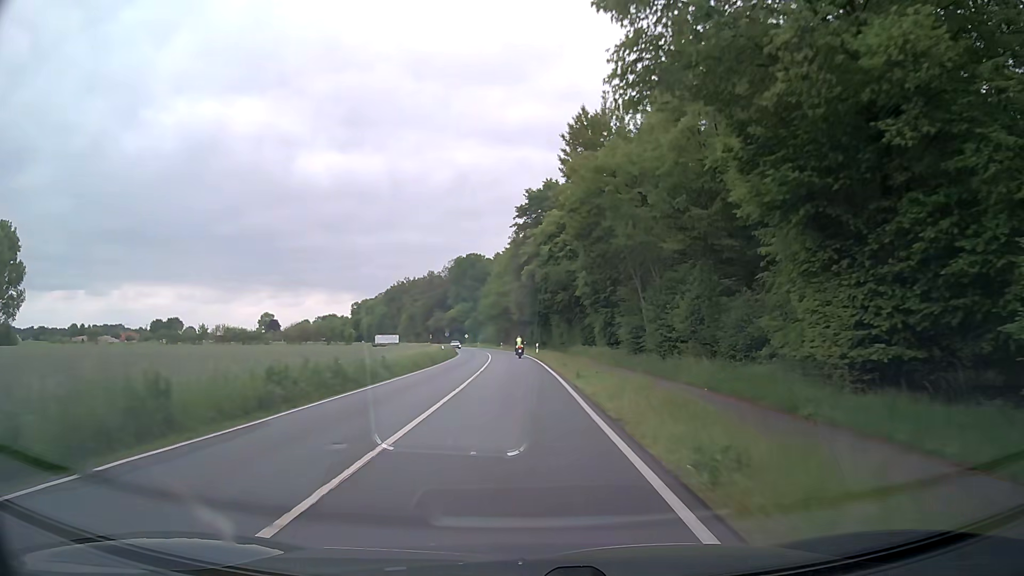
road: primary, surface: asphalt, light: Day
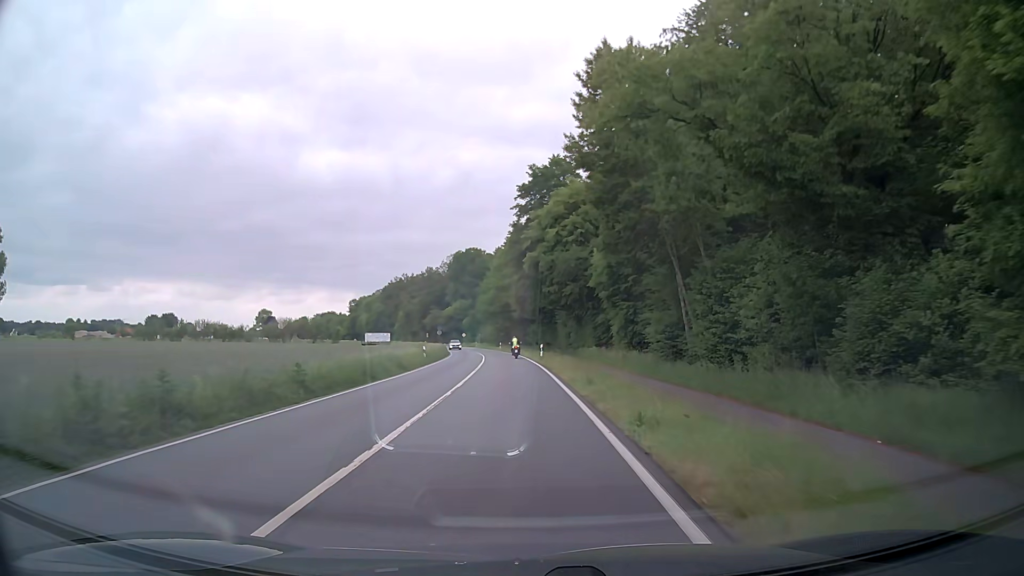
(0.0, +10.9) m; 0°
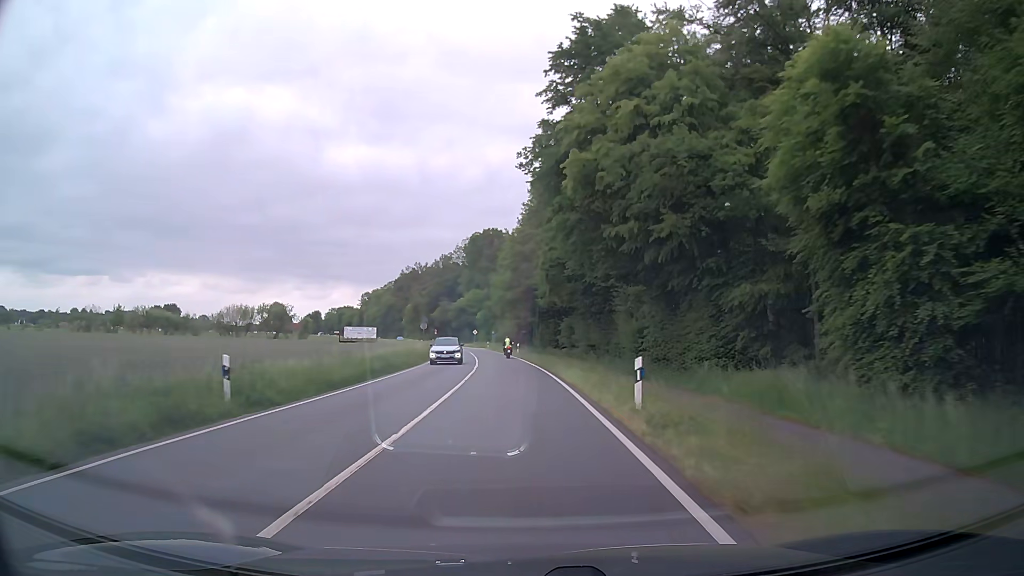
(-0.5, +32.7) m; -2°
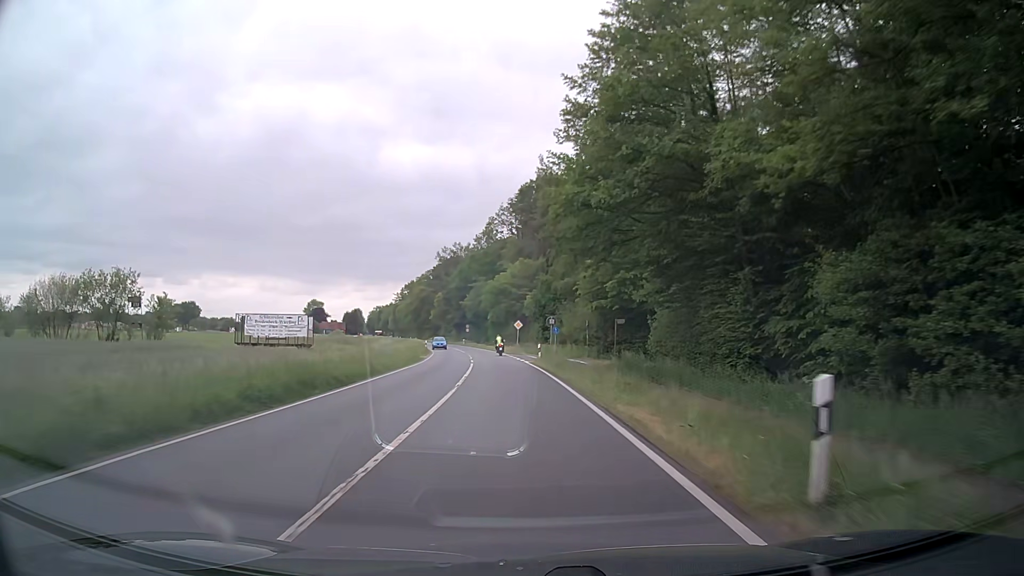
(-2.3, +54.6) m; -5°
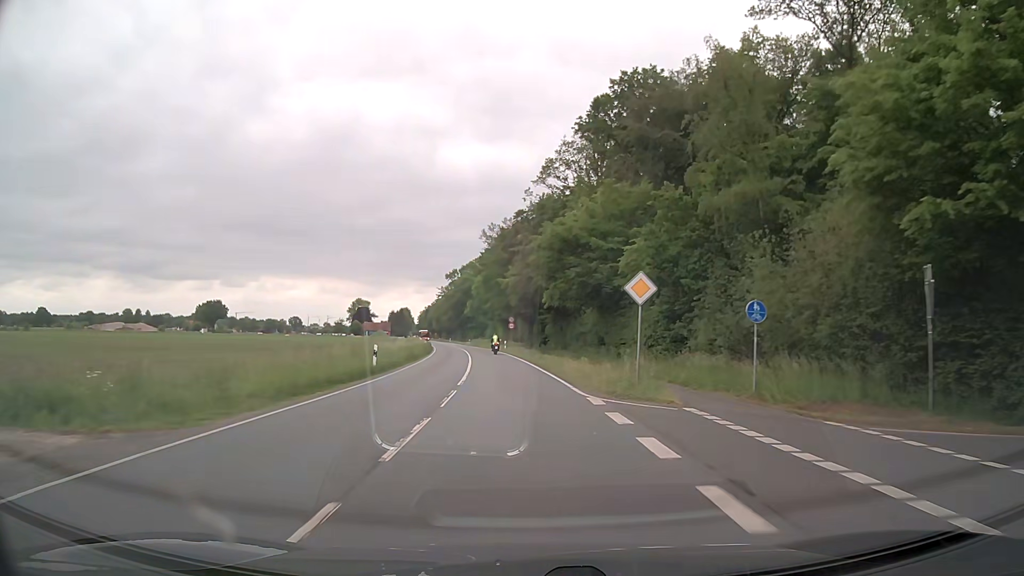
(-1.9, +43.7) m; -5°
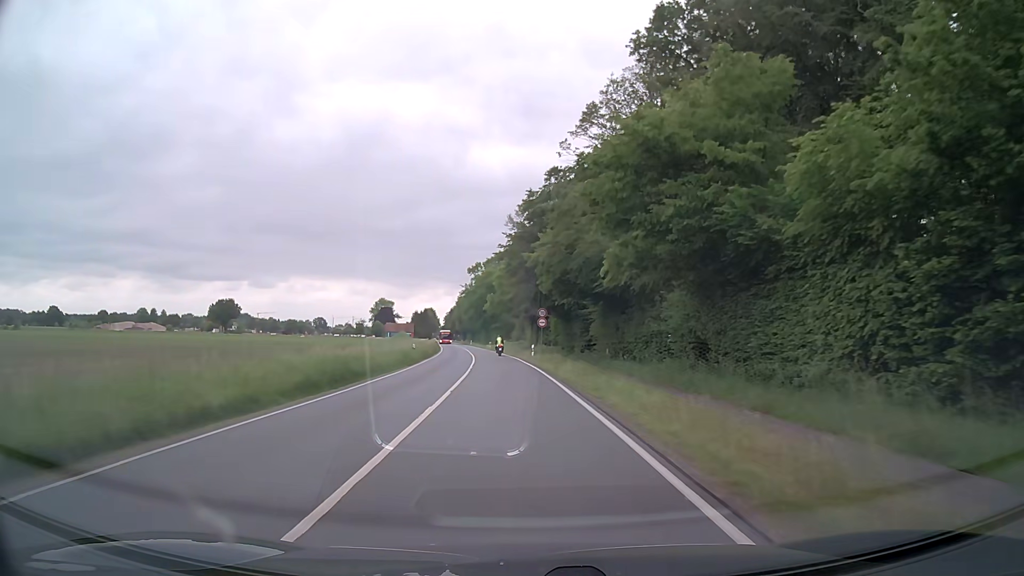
(-0.4, +21.9) m; -3°
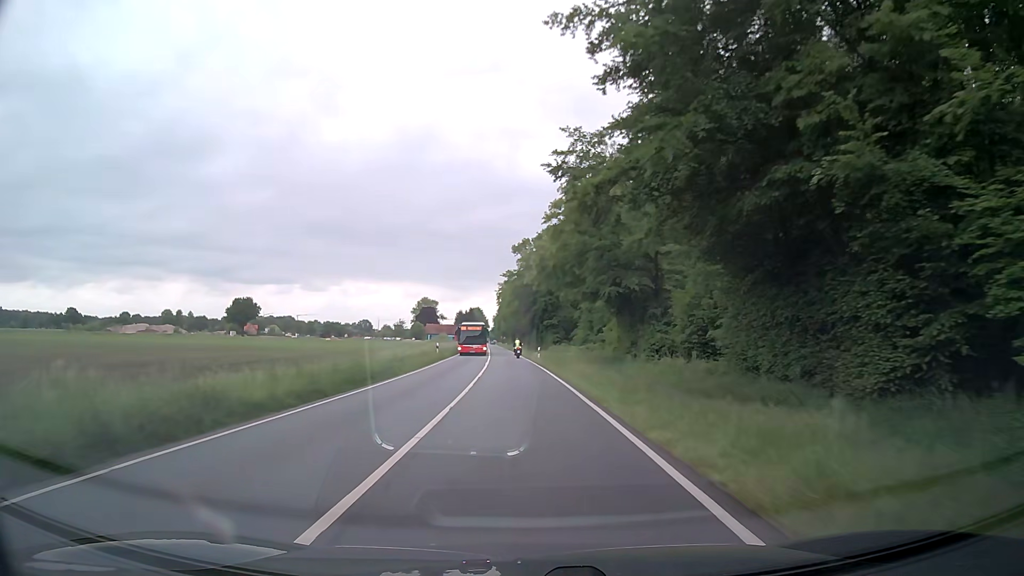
(-1.7, +43.7) m; -4°
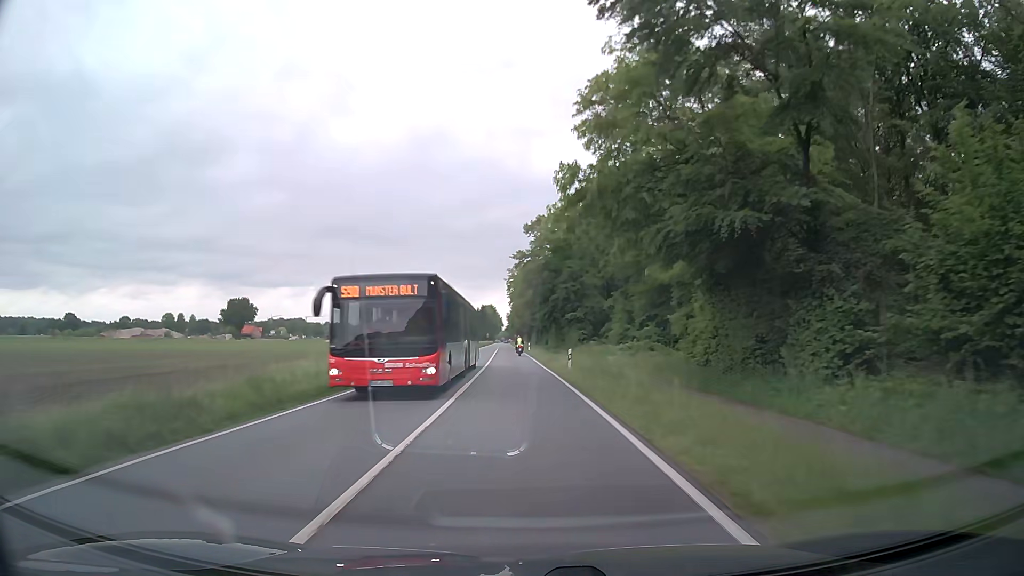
(-0.2, +21.9) m; -1°
(0, +10) (0, +20) (-1, +30) (-1, +40) (-1, +50) (-2, +60) (-2, +70) (-3, +80) (-3, +90) (-4, +100) m
